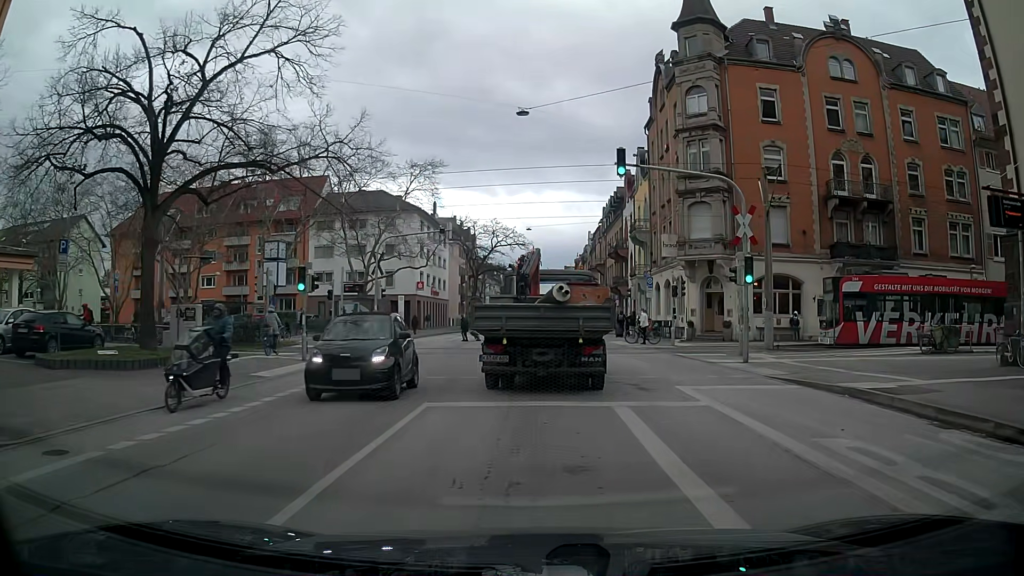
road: secondary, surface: asphalt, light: Day
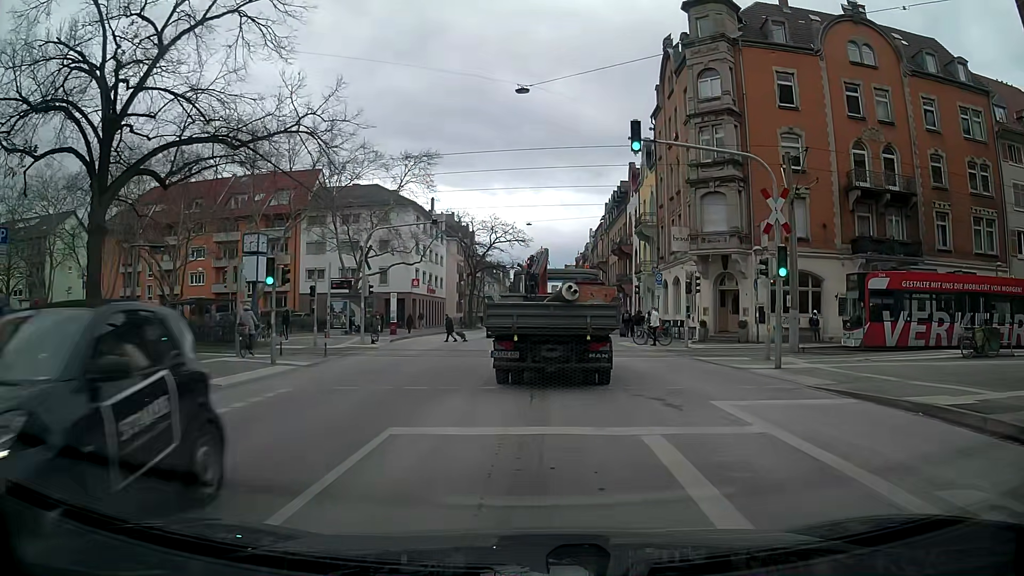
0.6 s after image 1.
(0.0, +2.8) m; 0°
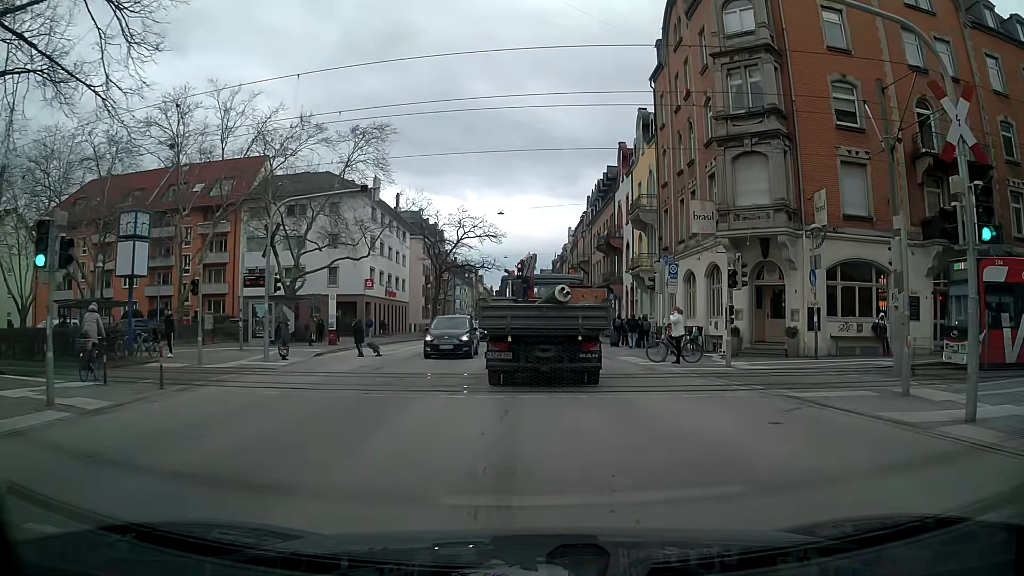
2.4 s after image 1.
(+0.3, +9.6) m; +3°
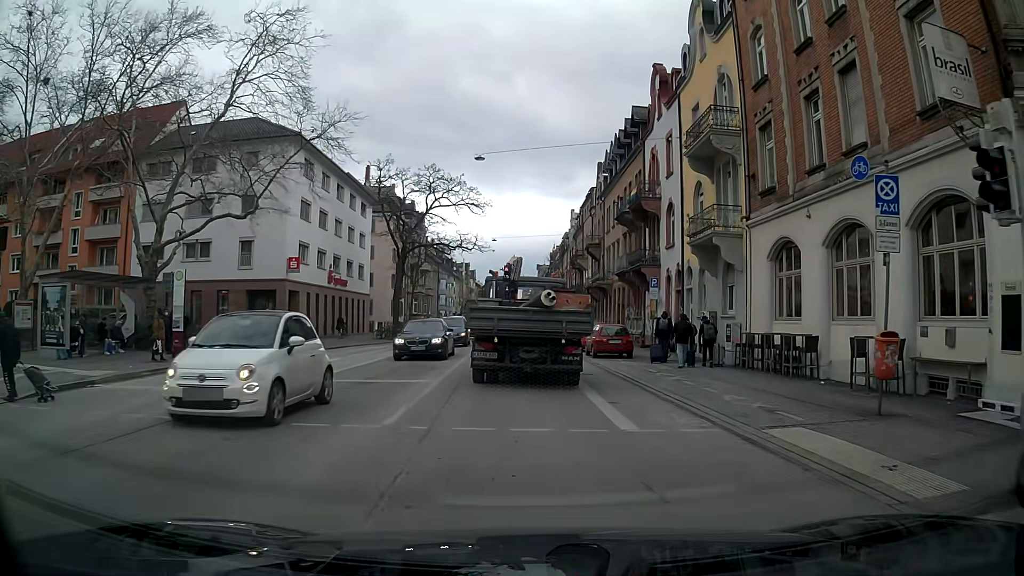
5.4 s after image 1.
(+0.1, +17.5) m; -1°
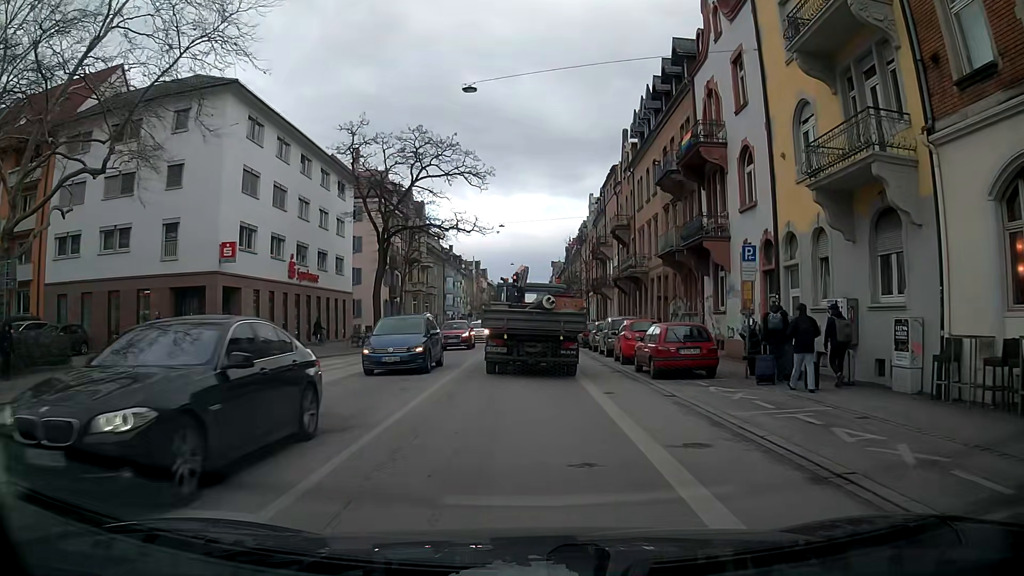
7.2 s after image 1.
(+0.1, +10.8) m; -1°
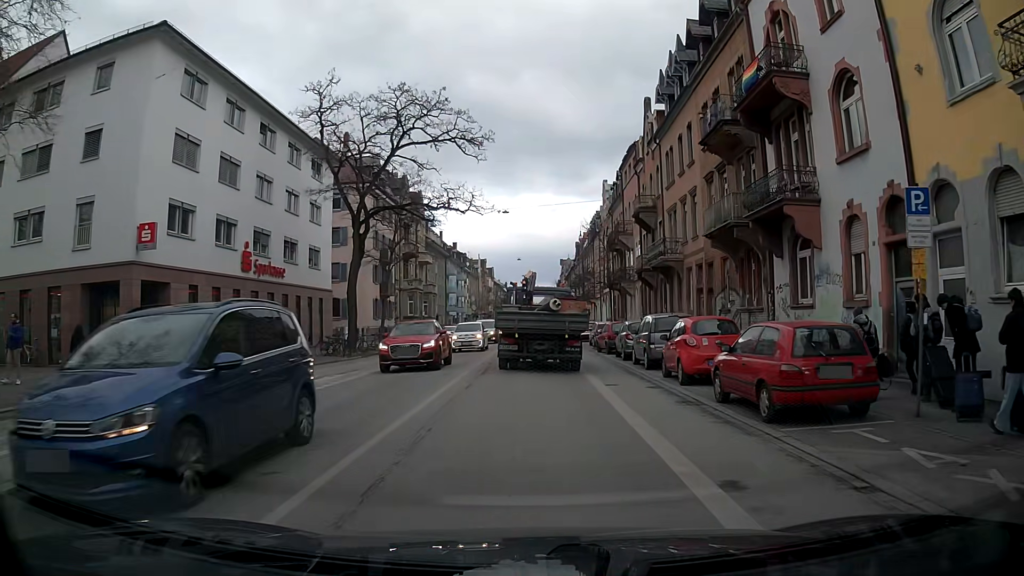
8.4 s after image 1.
(0.0, +7.7) m; 0°
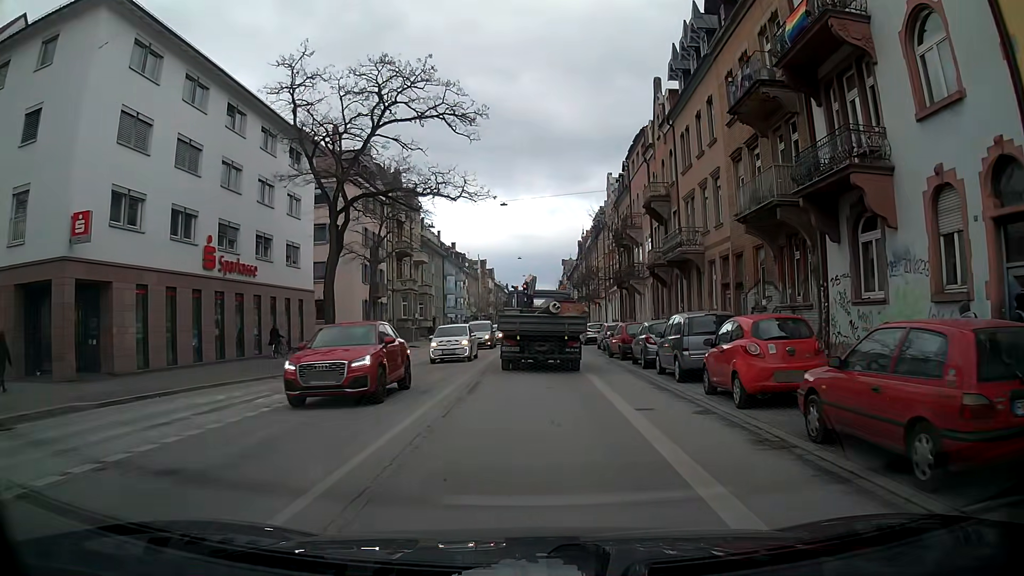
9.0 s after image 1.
(0.0, +4.1) m; 0°
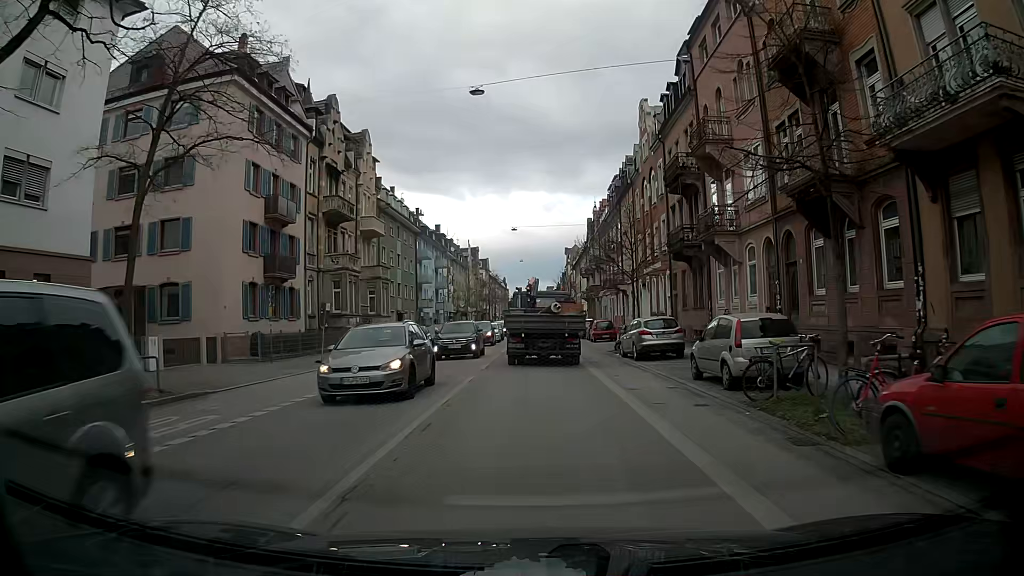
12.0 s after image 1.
(0.0, +22.9) m; +1°
(0, +10) (0, +20) (0, +30) (0, +40) (0, +50) (-1, +60) (-1, +70) (-2, +80) (-2, +90) (-2, +100) m
